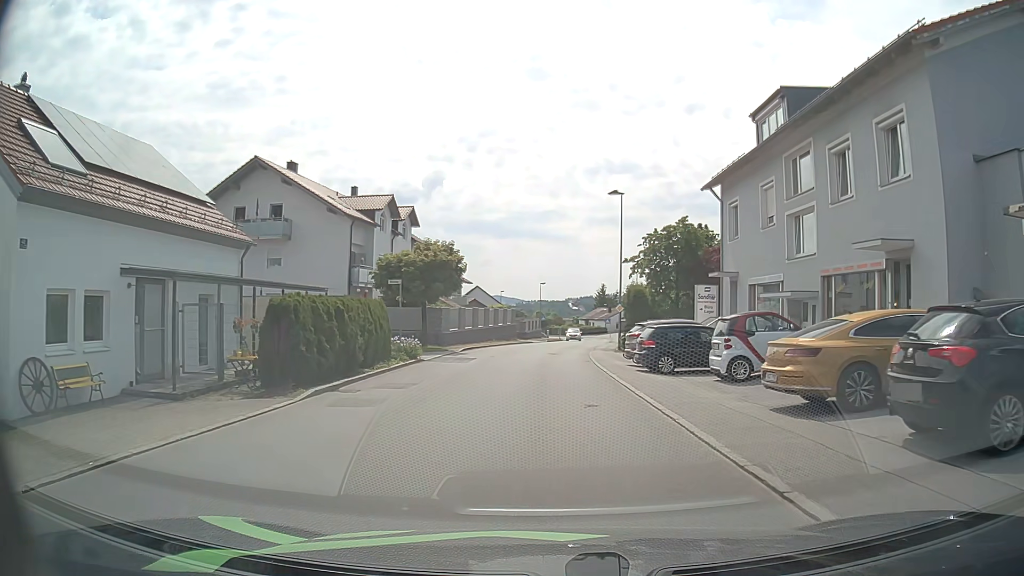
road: unclassified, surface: asphalt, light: Day
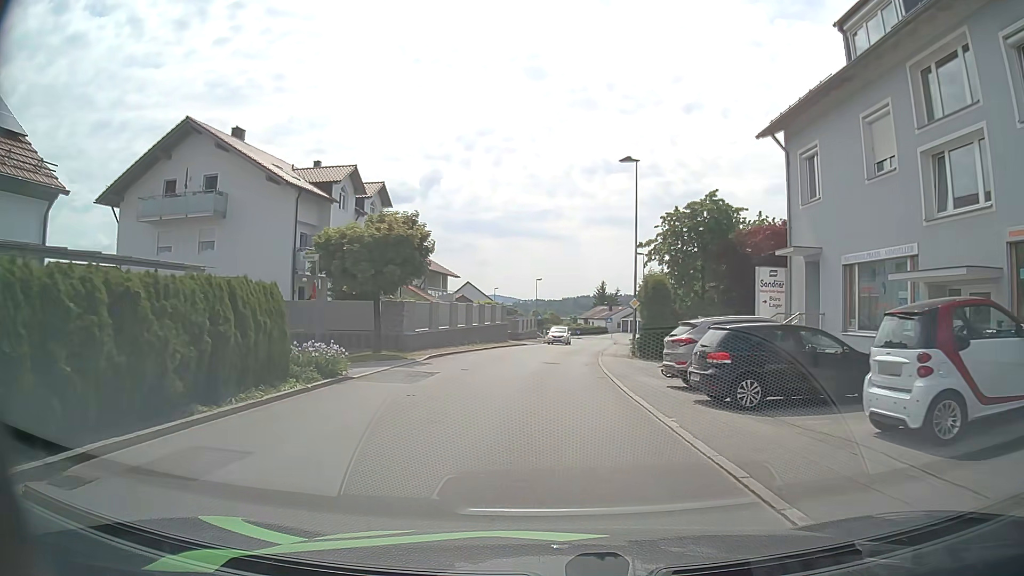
(+0.1, +8.8) m; 0°
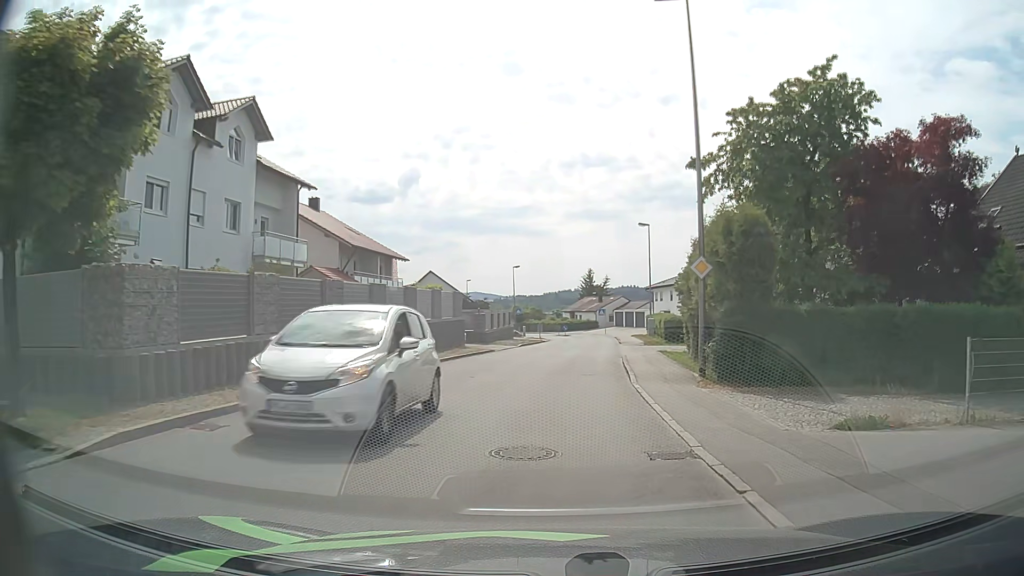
(+0.2, +18.0) m; +2°
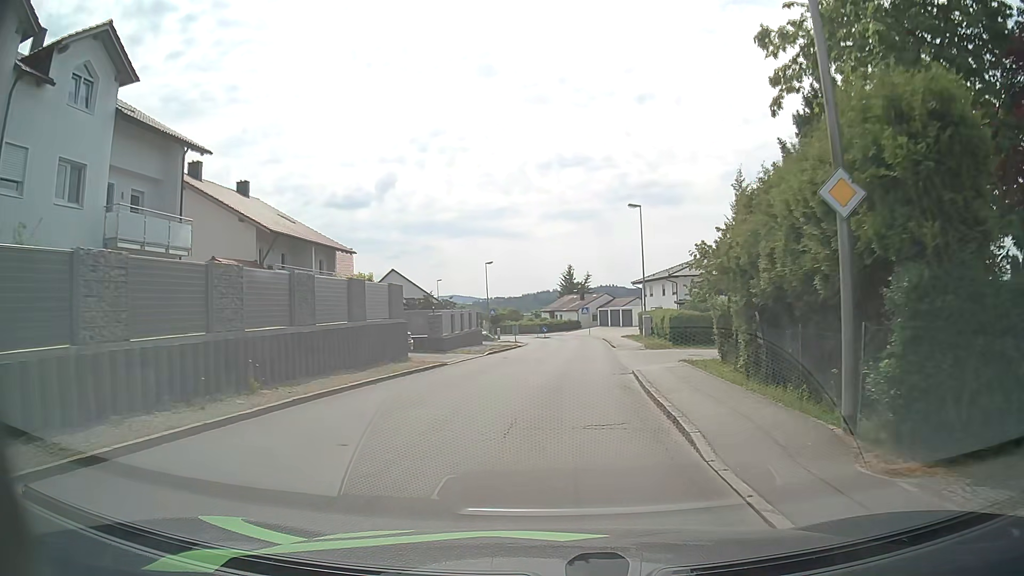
(+0.1, +9.3) m; +2°
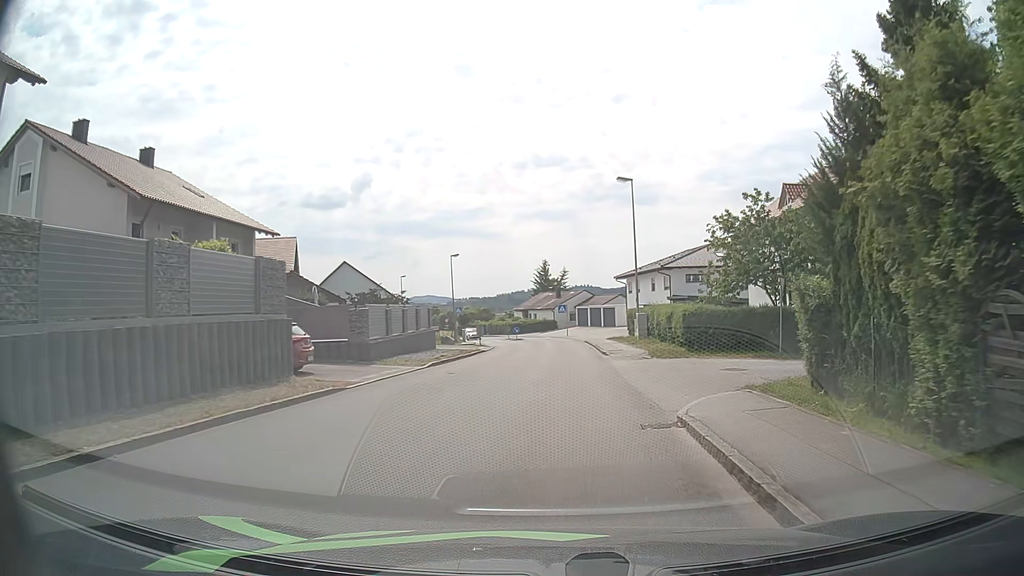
(+0.1, +9.5) m; +2°
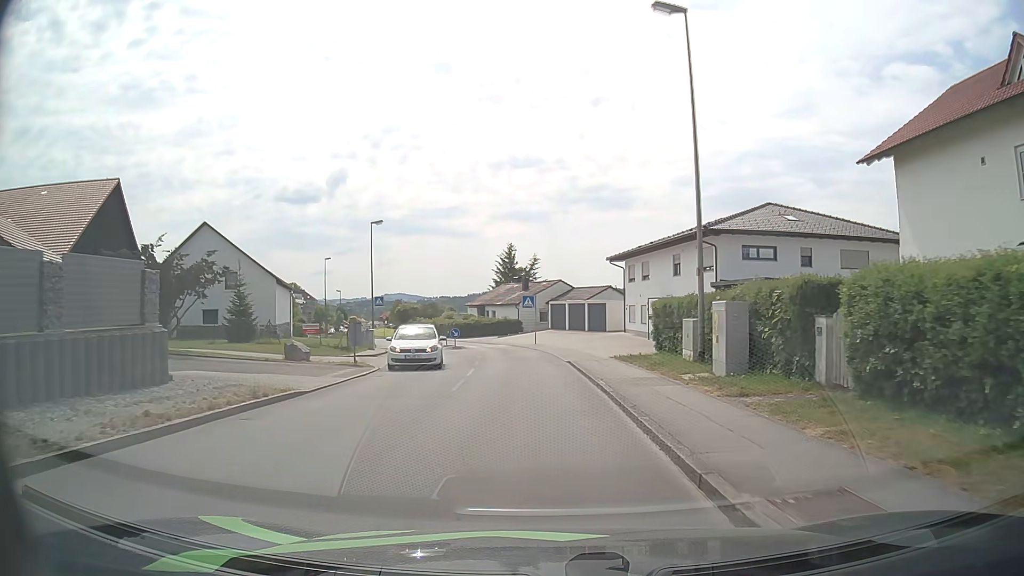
(+0.7, +24.5) m; +2°
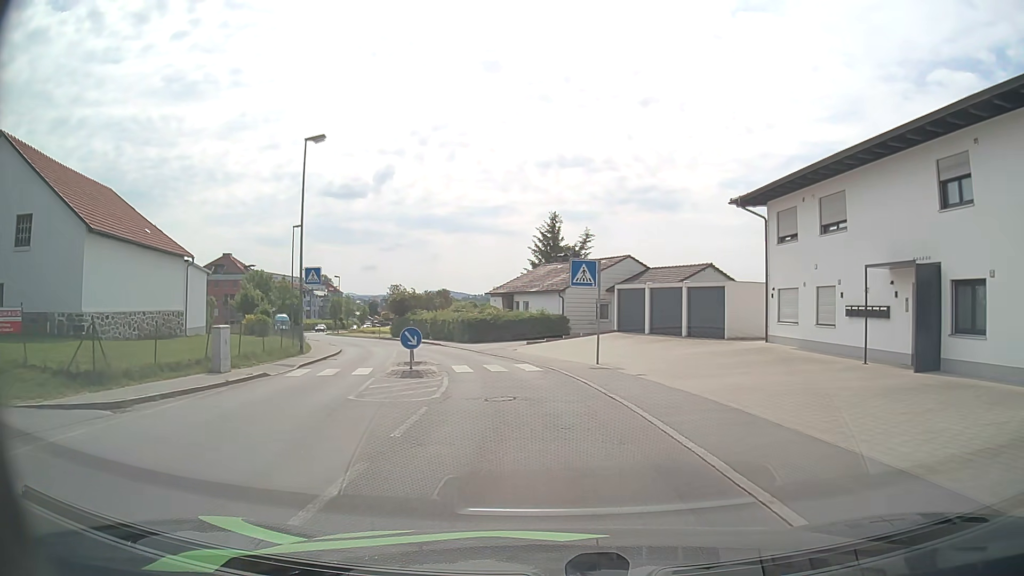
(-0.8, +24.6) m; -4°
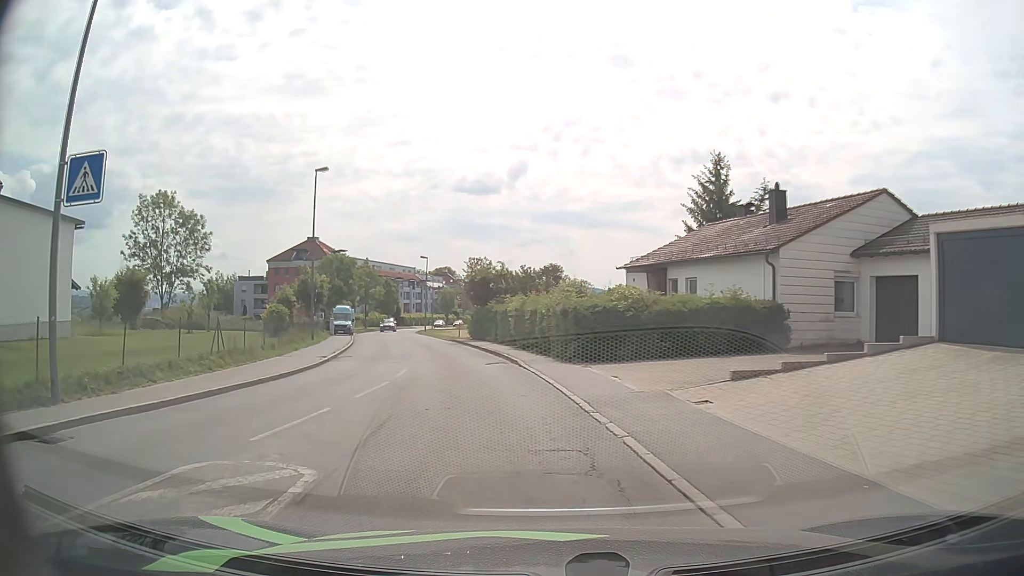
(-1.3, +22.2) m; -10°
(-1, +10) (-3, +20) (-5, +30) (-7, +39) (-10, +49) (-12, +59) (-15, +68) (-17, +78) (-20, +88) (-21, +98) m
